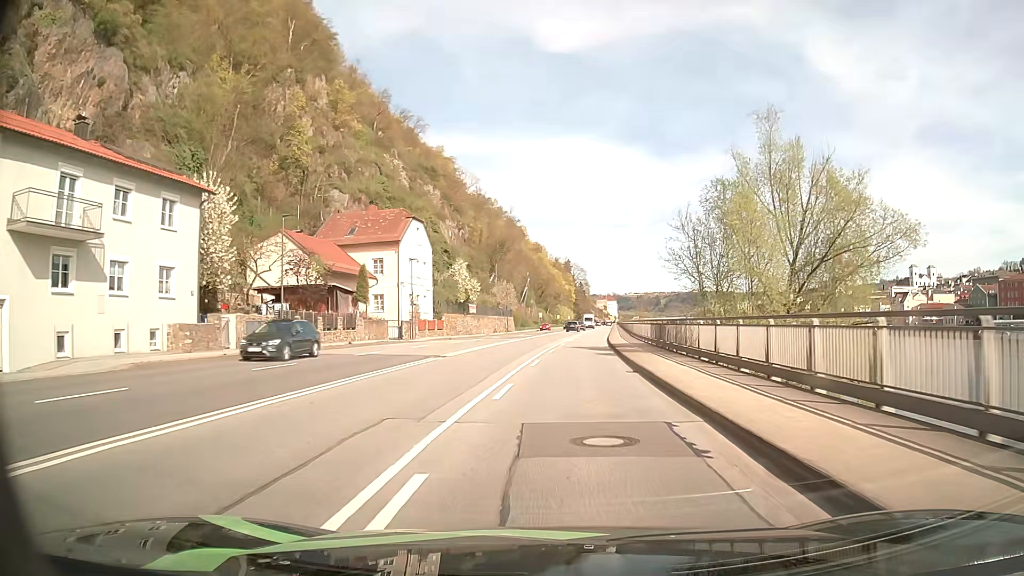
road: primary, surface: asphalt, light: Day
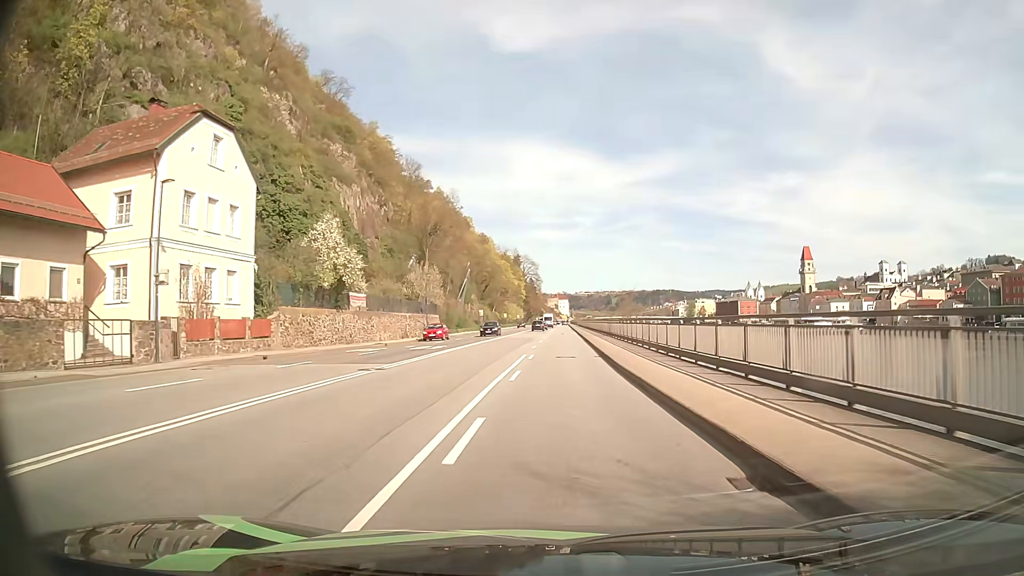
(+1.1, +32.3) m; +4°
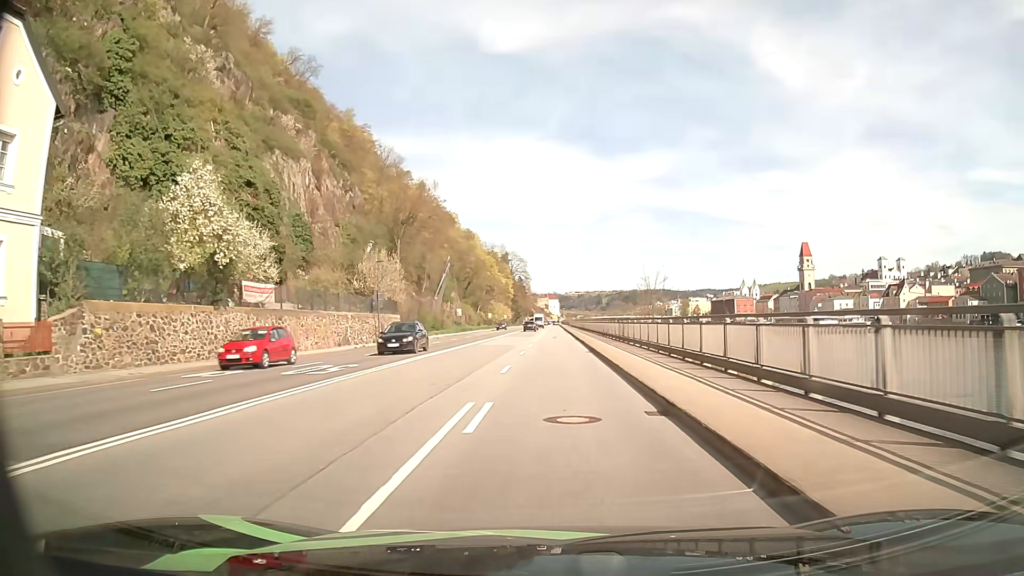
(+0.2, +16.1) m; +1°
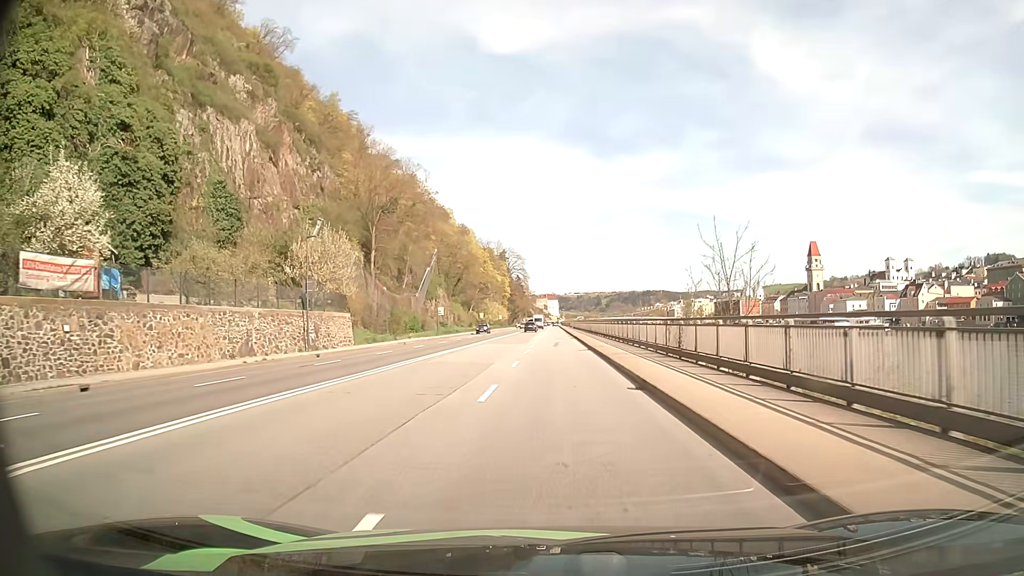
(0.0, +16.2) m; 0°
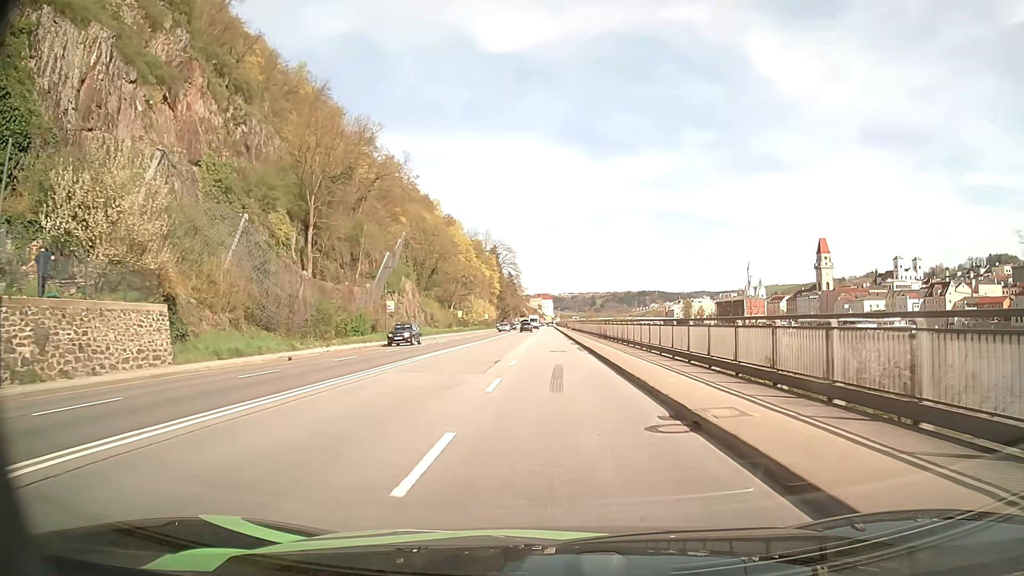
(+0.1, +24.3) m; 0°
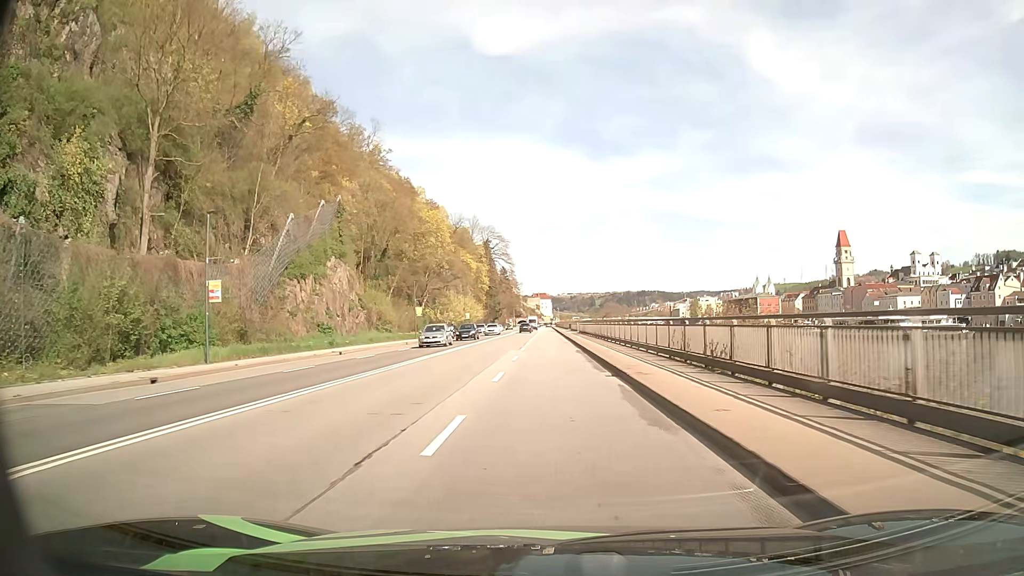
(+0.2, +32.4) m; 0°
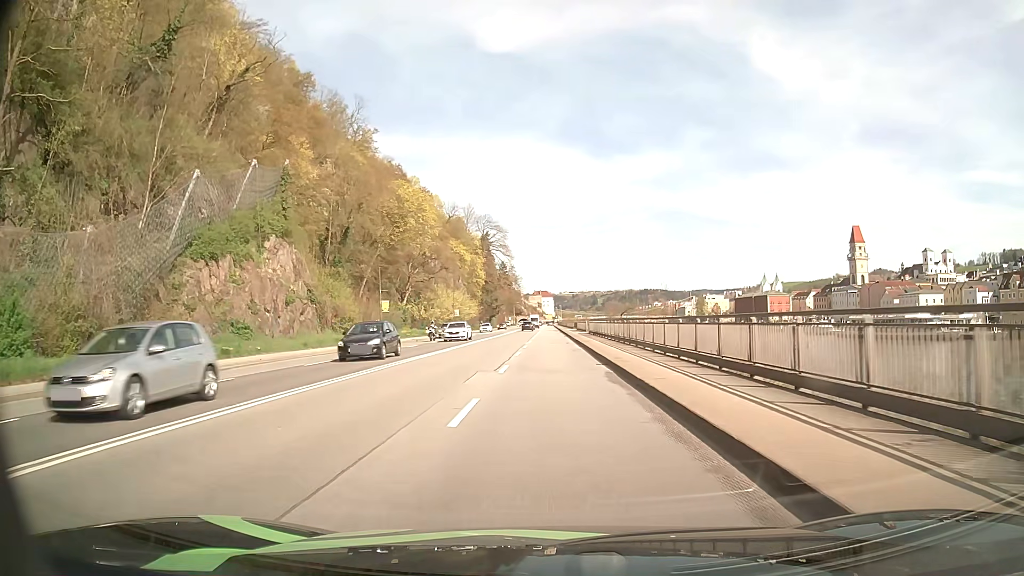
(0.0, +16.2) m; 0°
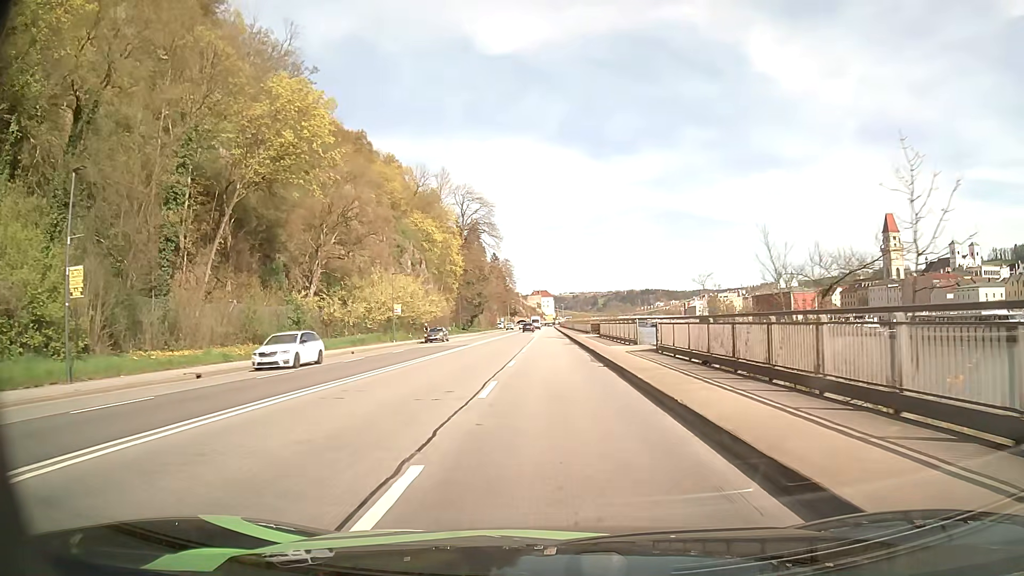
(-0.2, +40.5) m; 0°
(0, +10) (0, +20) (0, +30) (0, +40) (0, +50) (0, +60) (0, +70) (0, +80) (0, +90) (0, +100) m
